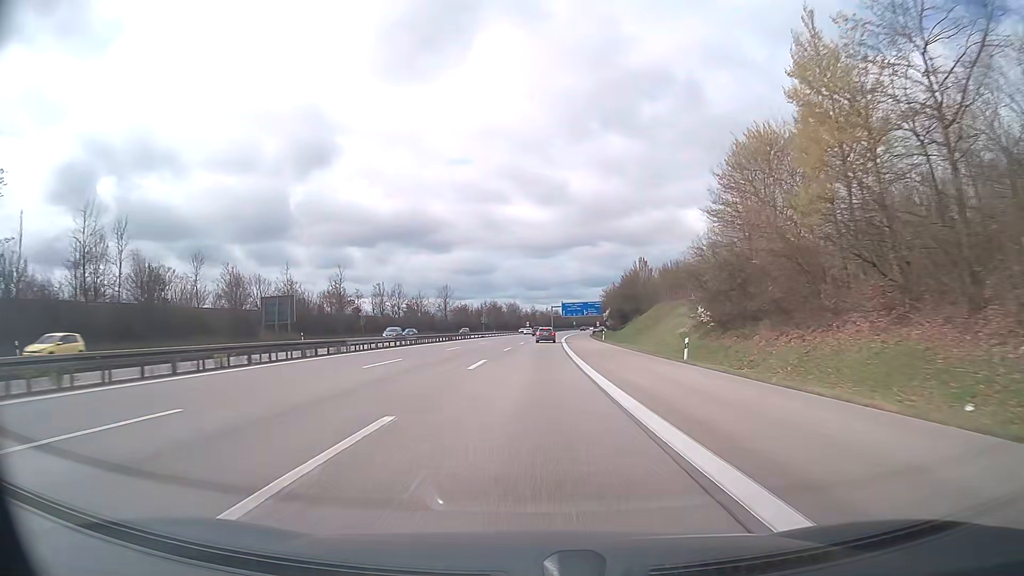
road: motorway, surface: asphalt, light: Day
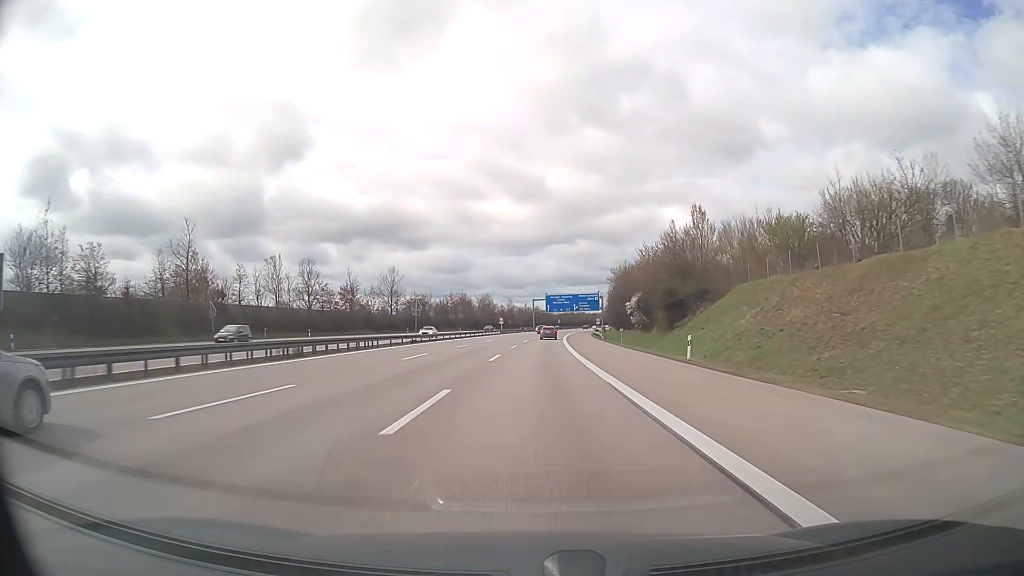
(+1.0, +50.0) m; +2°
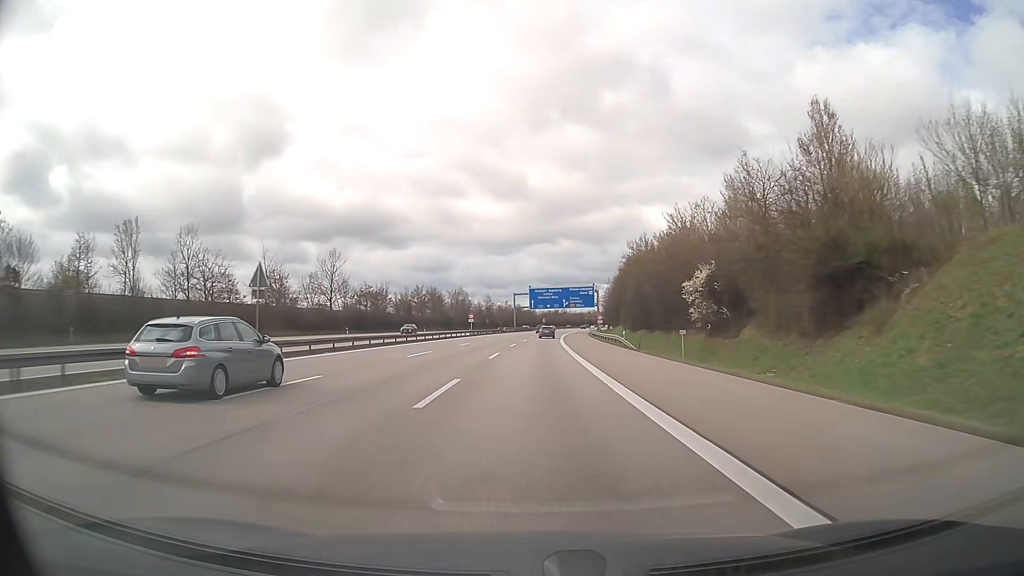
(+0.4, +33.4) m; +1°
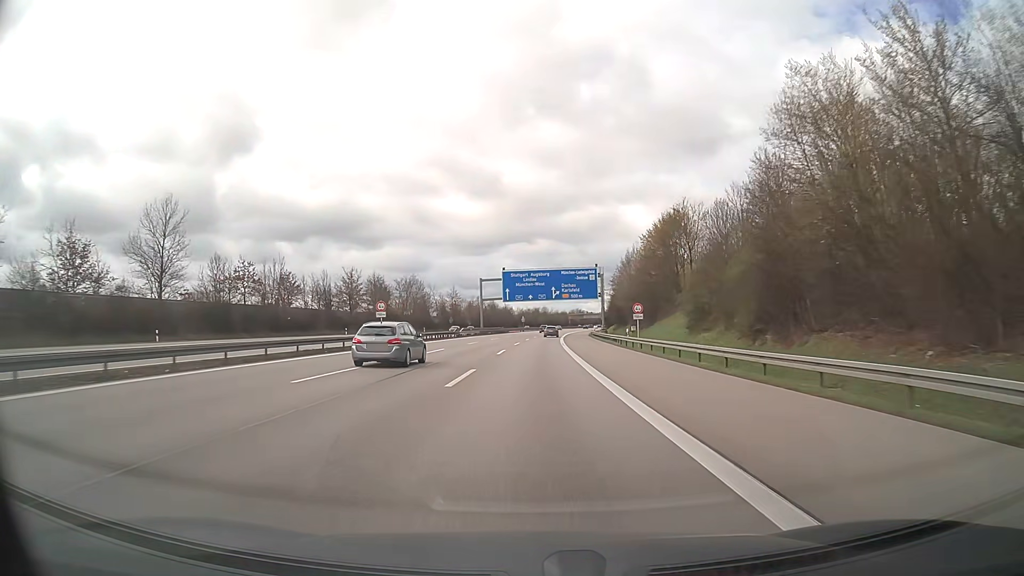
(+0.9, +49.9) m; +2°
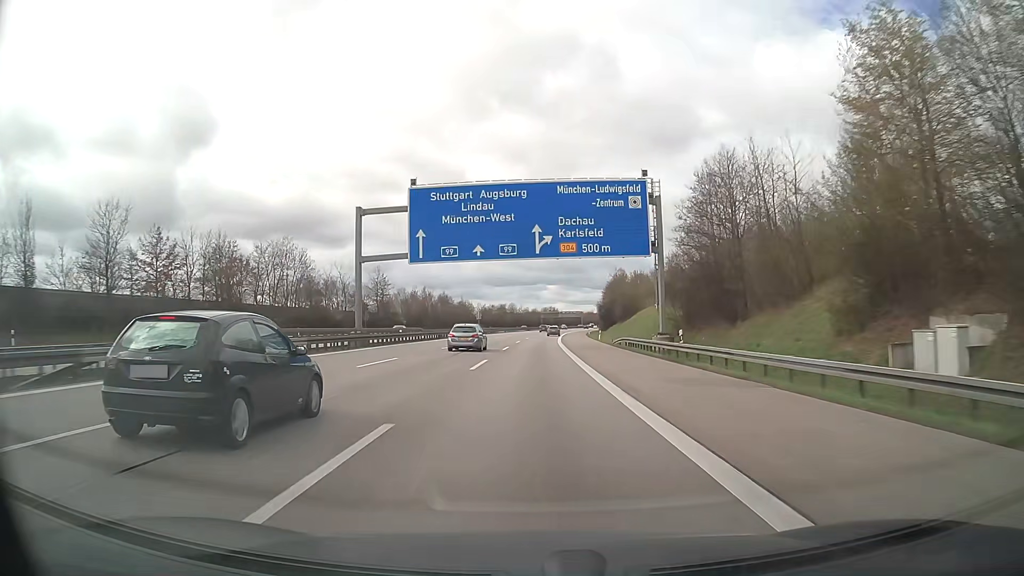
(+1.5, +66.6) m; +3°
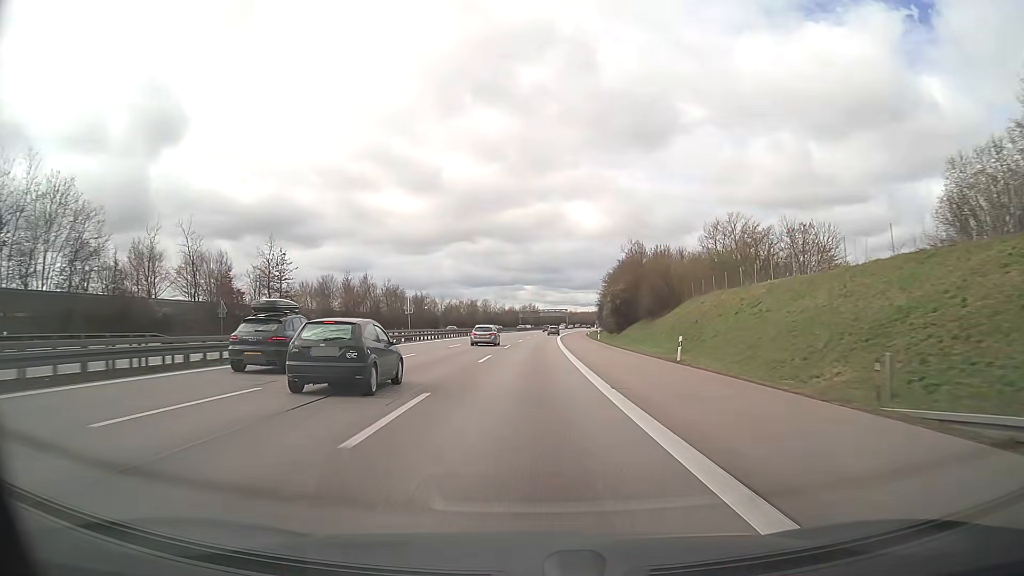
(+0.9, +49.9) m; +2°
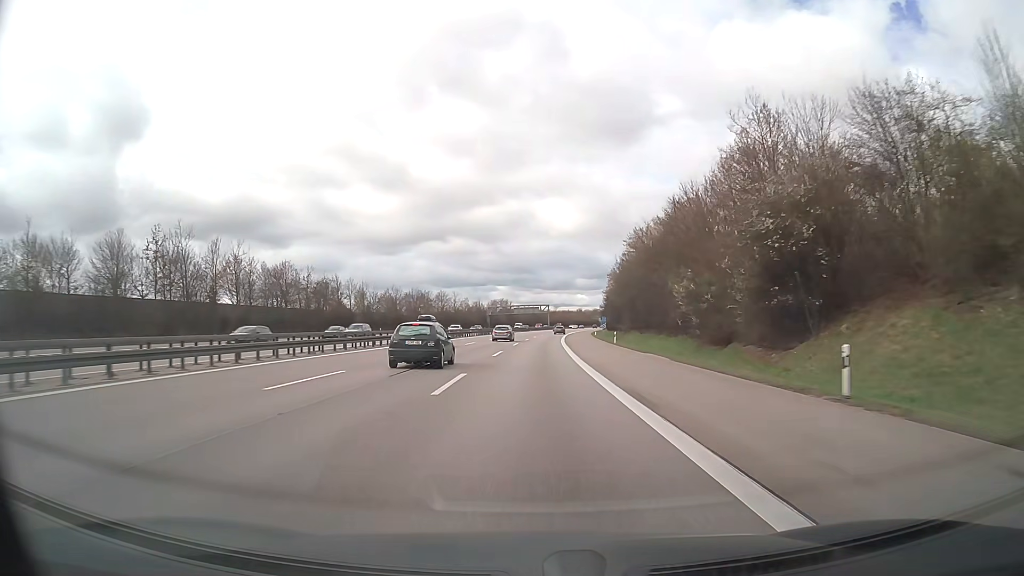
(+1.1, +66.6) m; +2°
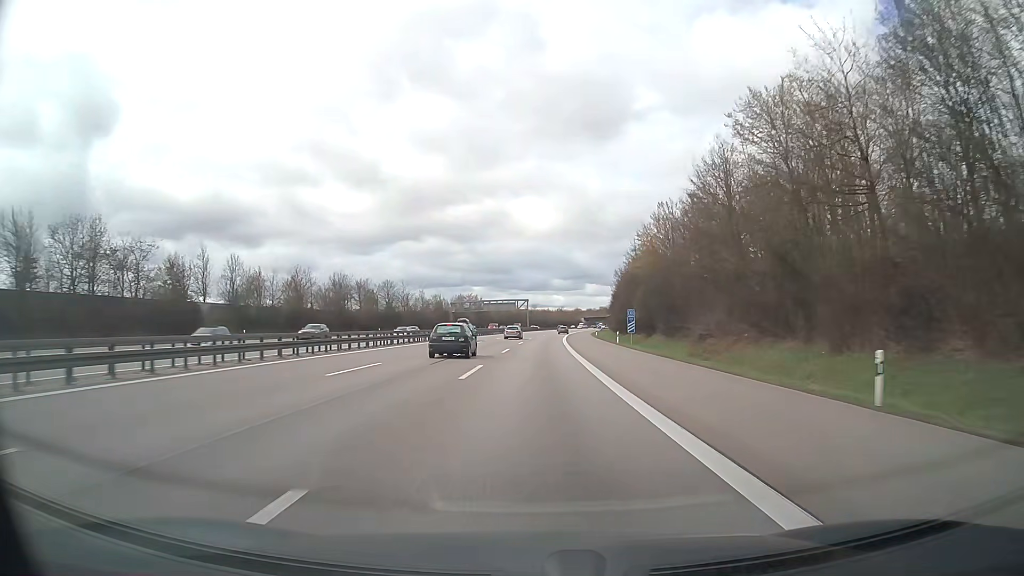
(+0.8, +49.9) m; +2°
(0, +10) (0, +20) (0, +30) (+1, +40) (+1, +50) (+1, +60) (+2, +70) (+2, +80) (+3, +90) (+4, +100) m
